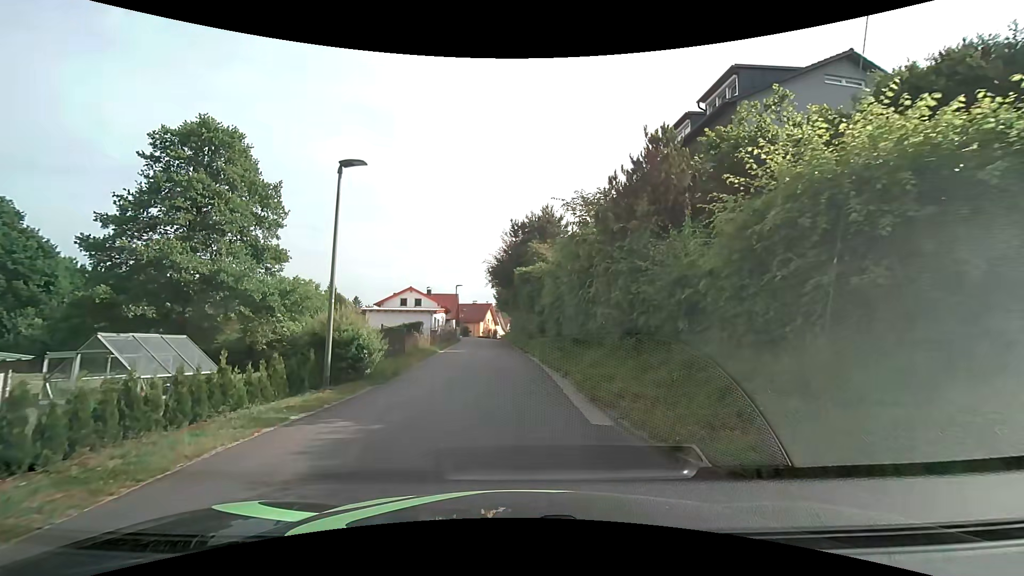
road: residential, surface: asphalt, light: Day
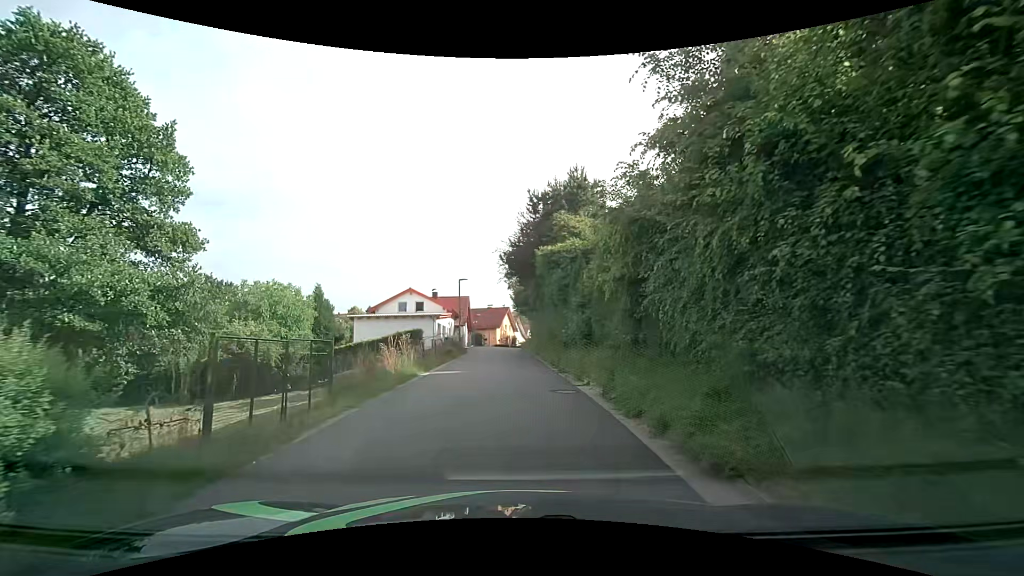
(-0.4, +11.2) m; -3°
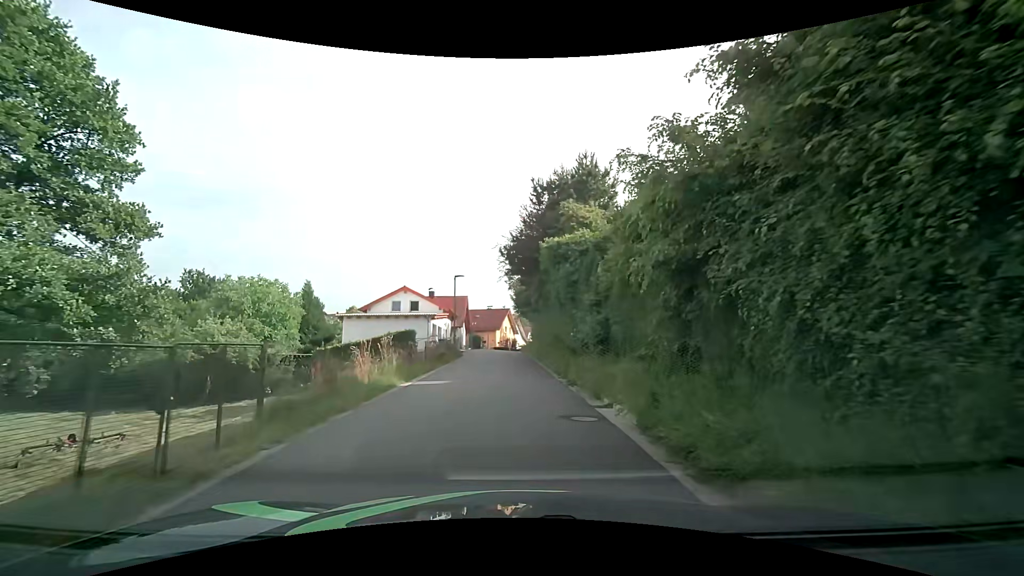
(0.0, +3.1) m; 0°
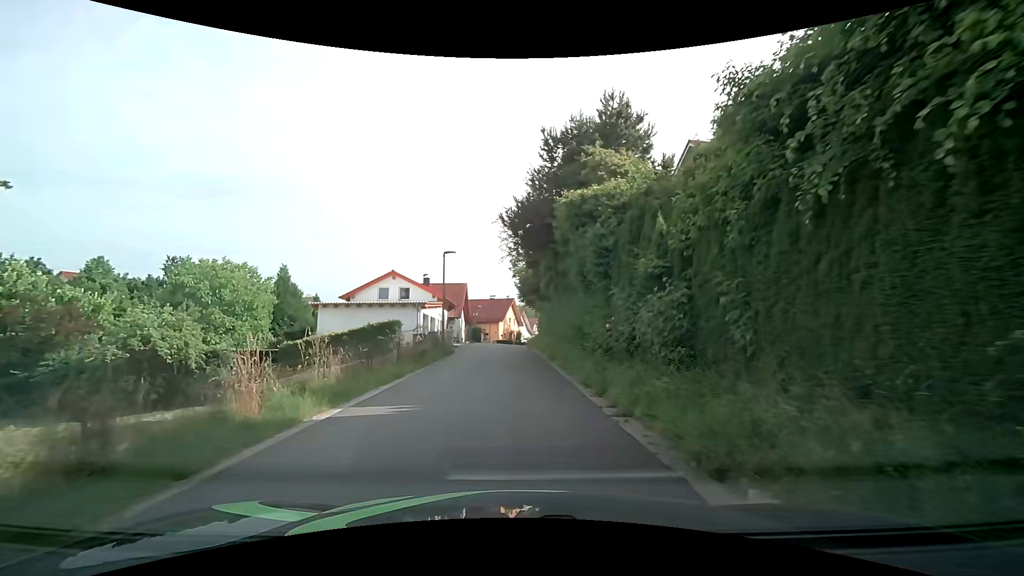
(0.0, +6.6) m; 0°
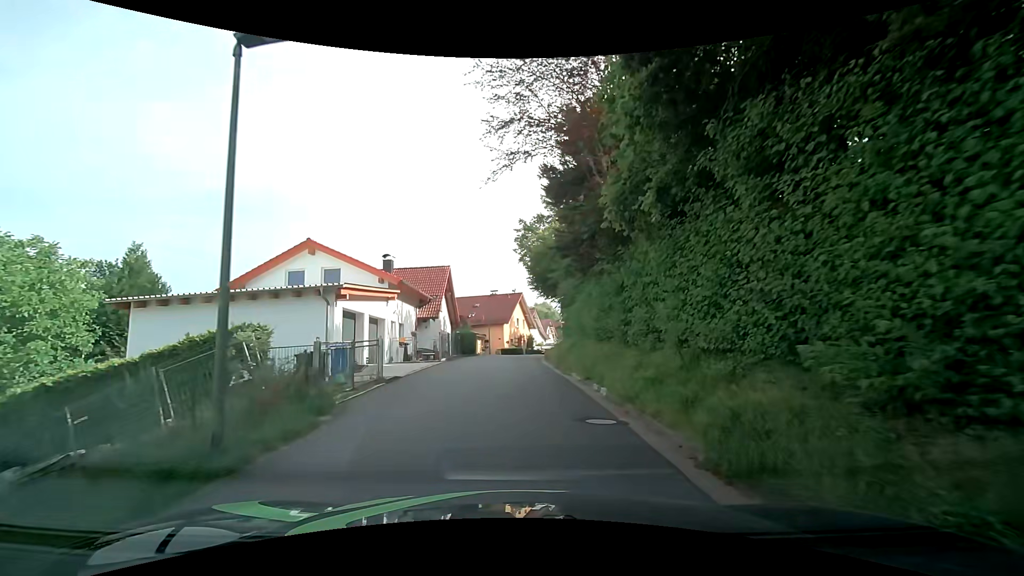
(-0.5, +19.0) m; -1°
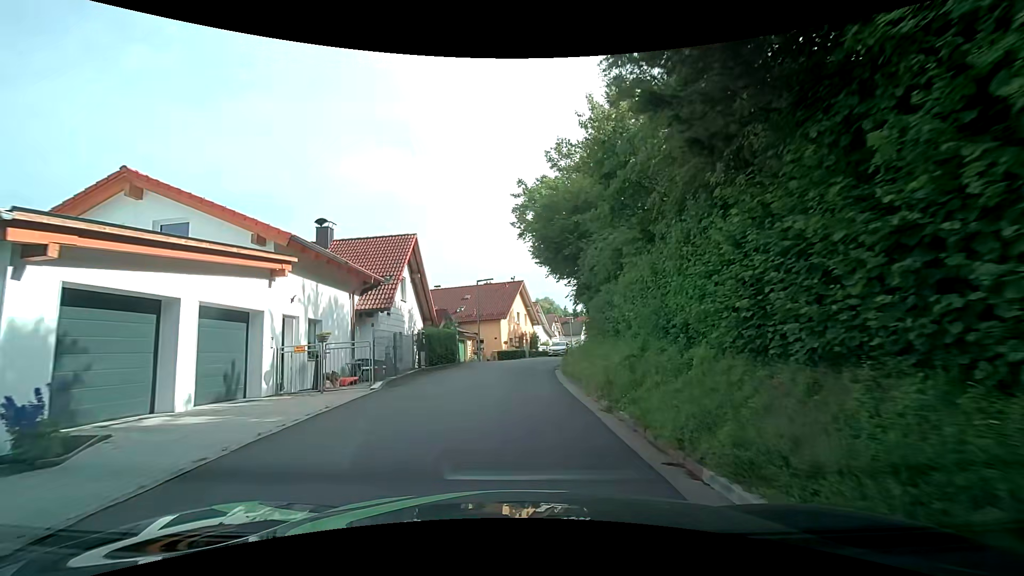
(-0.1, +11.6) m; -1°
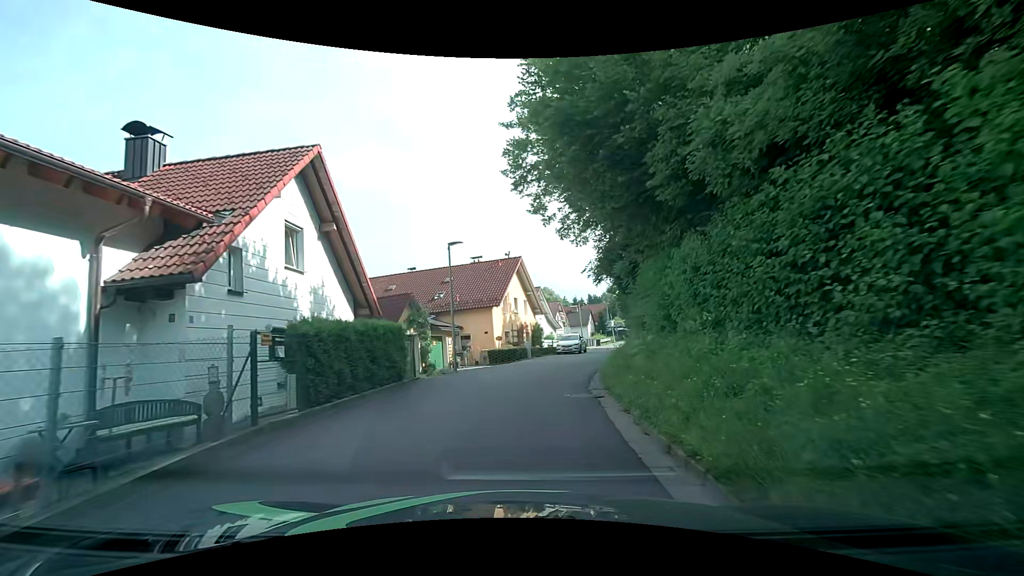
(+0.2, +11.3) m; 0°
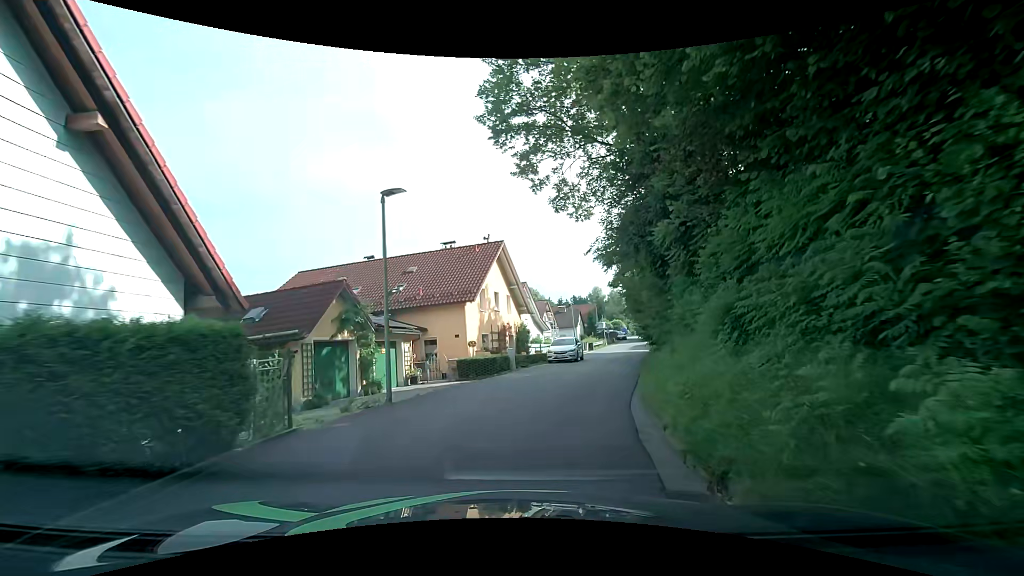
(+0.2, +7.5) m; +2°
(0, +10) (+2, +20) (+5, +29) (+7, +39) (+10, +49) (+13, +58) (+16, +68) (+22, +76) (+31, +81) (+40, +84) m
